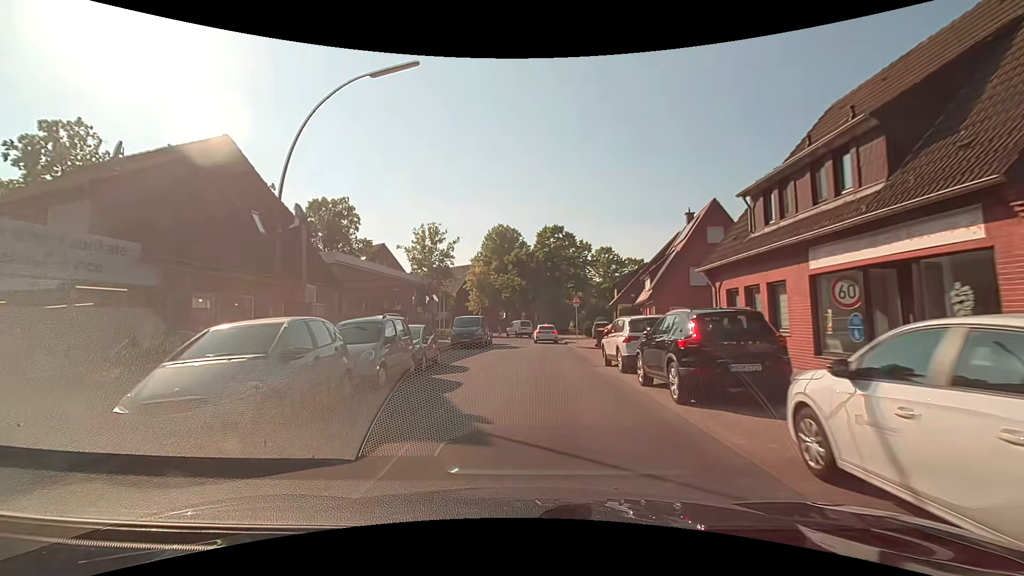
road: residential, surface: asphalt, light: Day
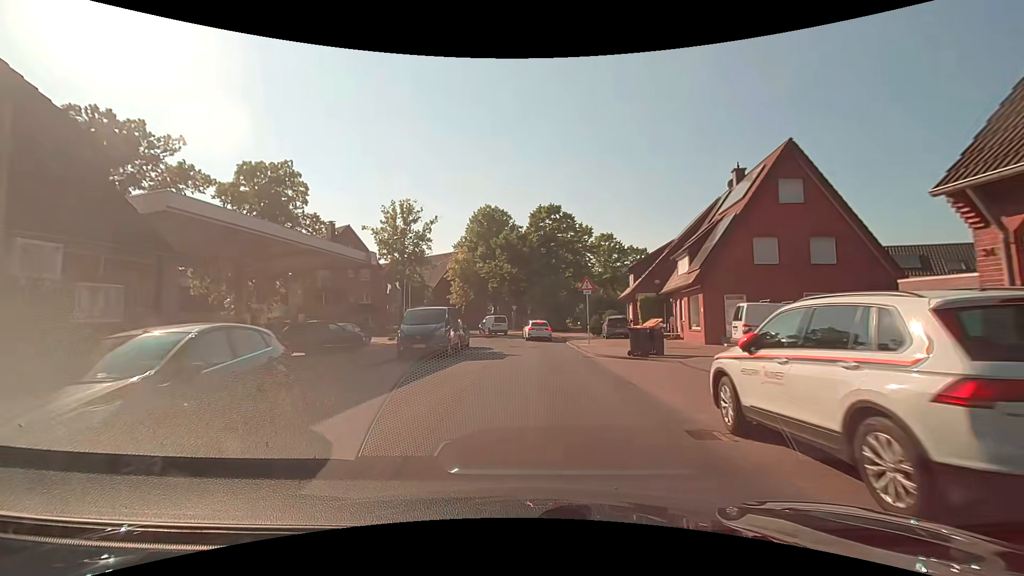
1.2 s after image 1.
(-0.1, +11.0) m; 0°
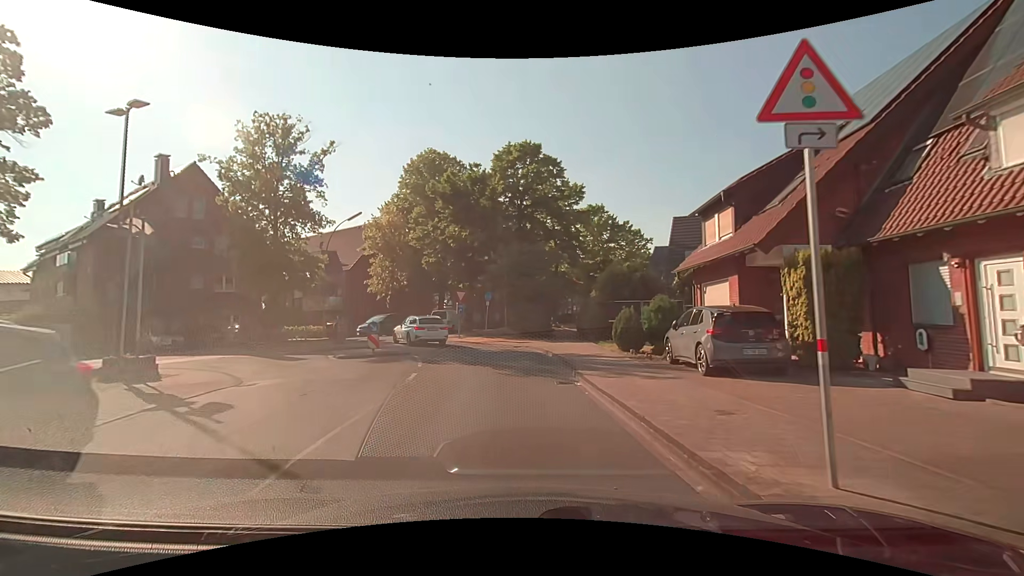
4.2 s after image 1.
(+0.8, +22.6) m; +4°
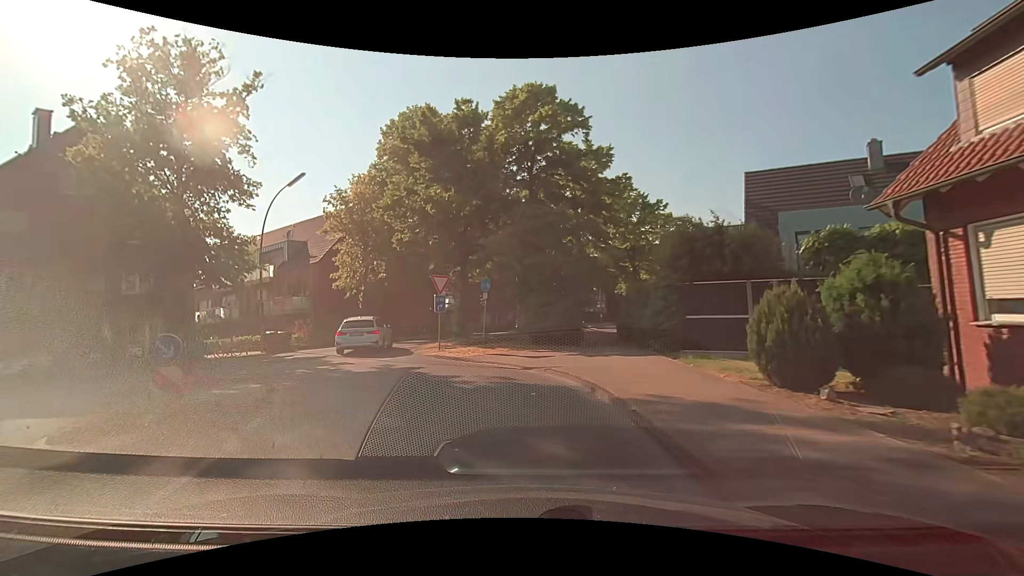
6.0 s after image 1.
(+0.1, +10.6) m; +1°
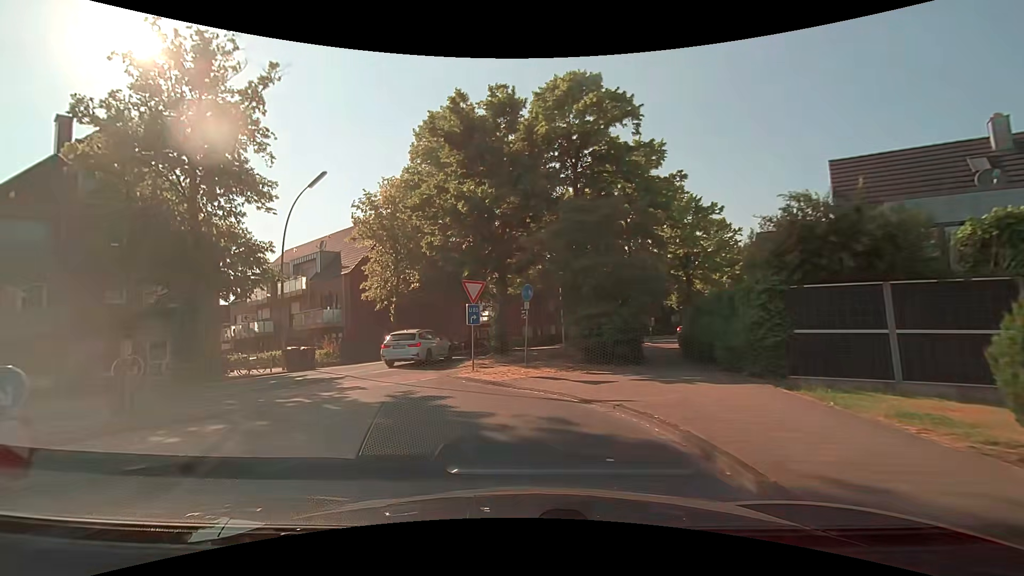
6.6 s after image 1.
(-0.2, +3.1) m; -5°
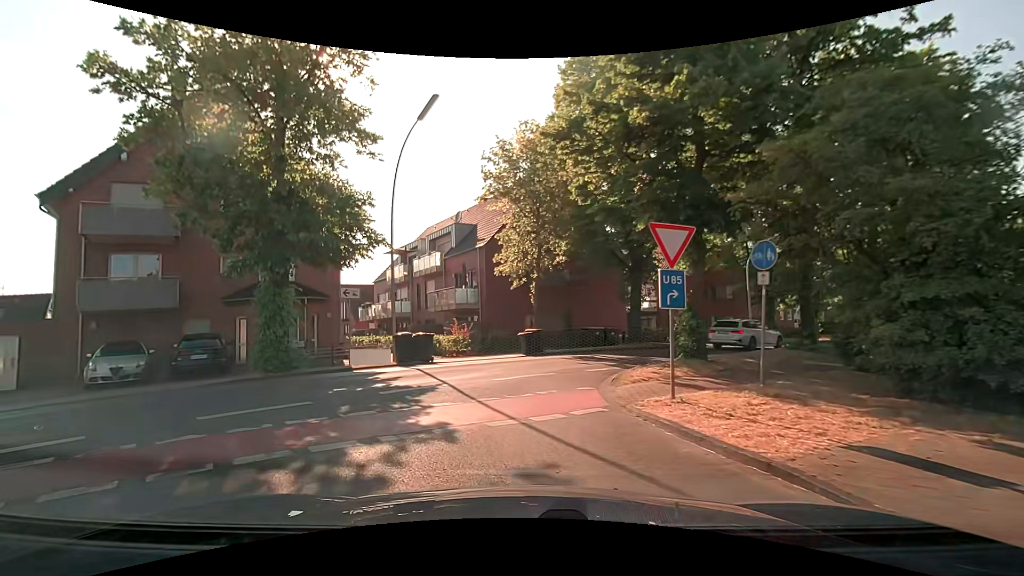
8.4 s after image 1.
(-1.2, +7.2) m; -19°
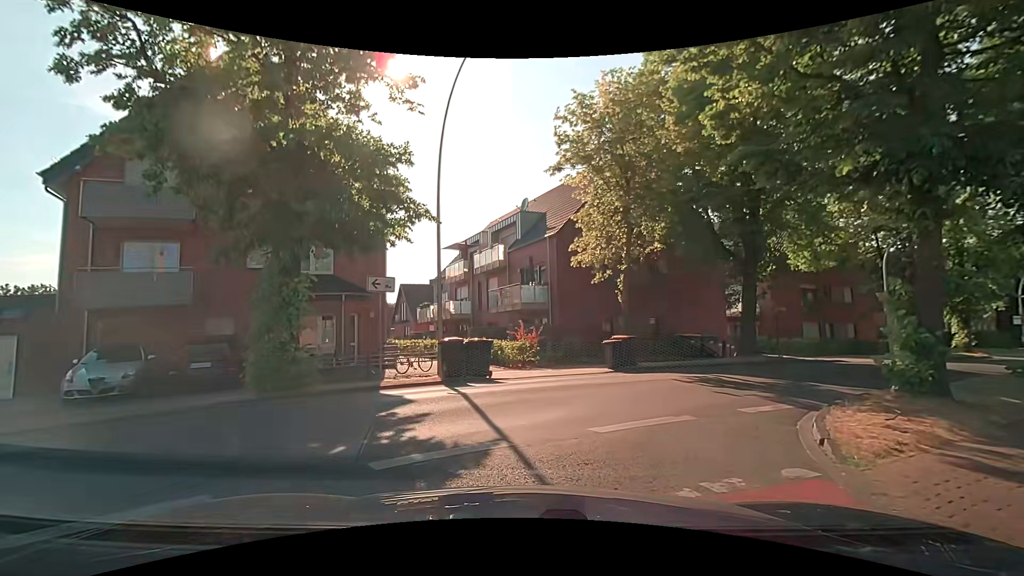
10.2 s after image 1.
(-0.4, +4.9) m; -9°
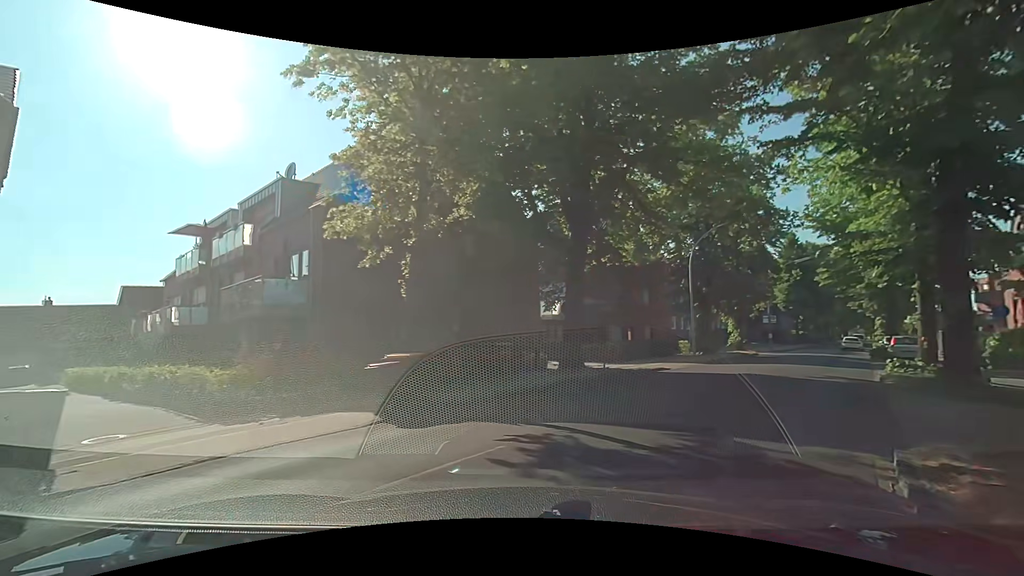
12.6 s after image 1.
(+1.3, +7.5) m; +21°
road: secondary
(+3, +9) (+8, +18) (+14, +26) (+20, +34) (+26, +42) (+32, +50) (+38, +58) (+44, +66) (+50, +74) (+56, +82) m
